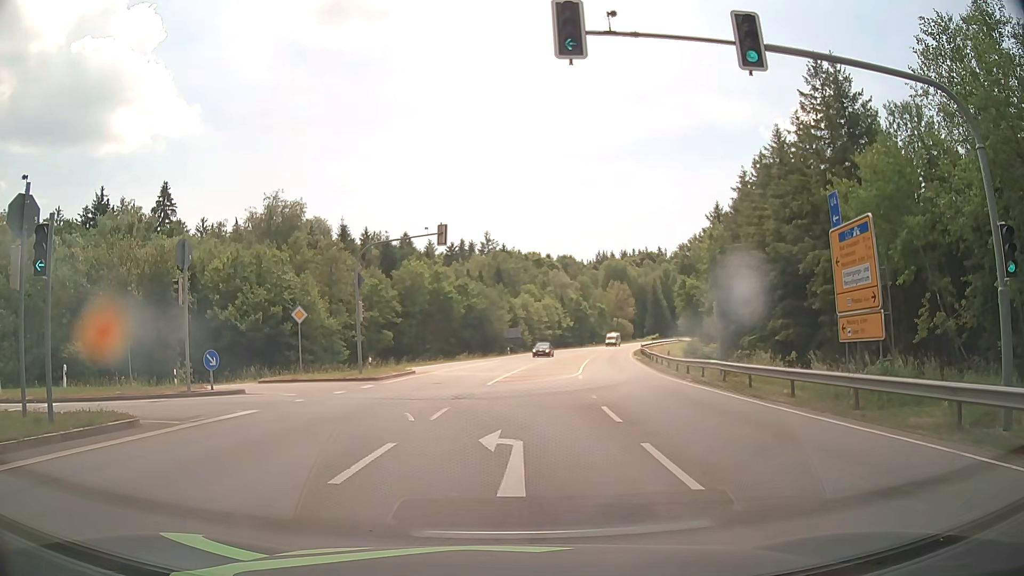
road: secondary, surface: asphalt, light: Day
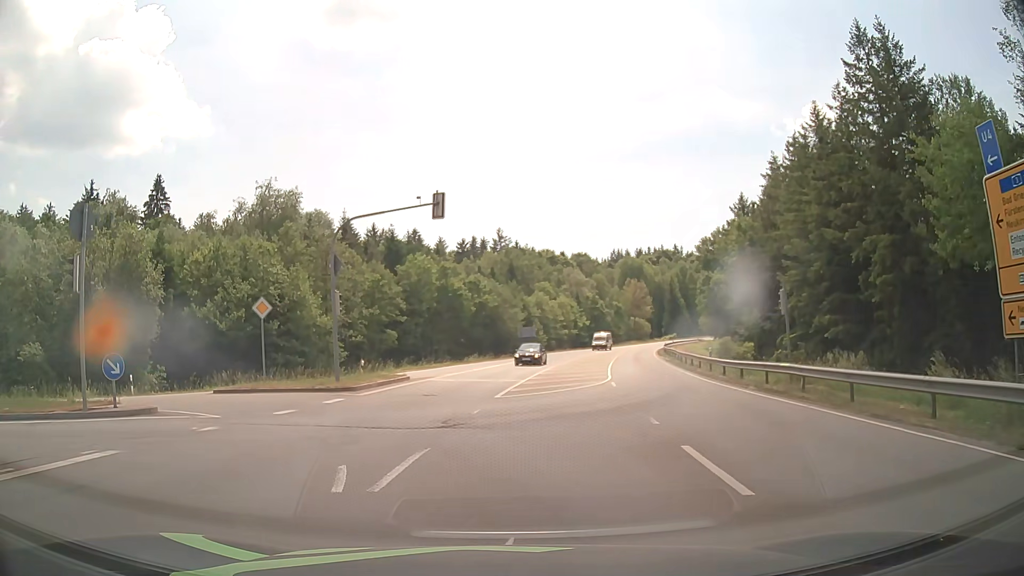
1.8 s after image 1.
(0.0, +6.7) m; -1°
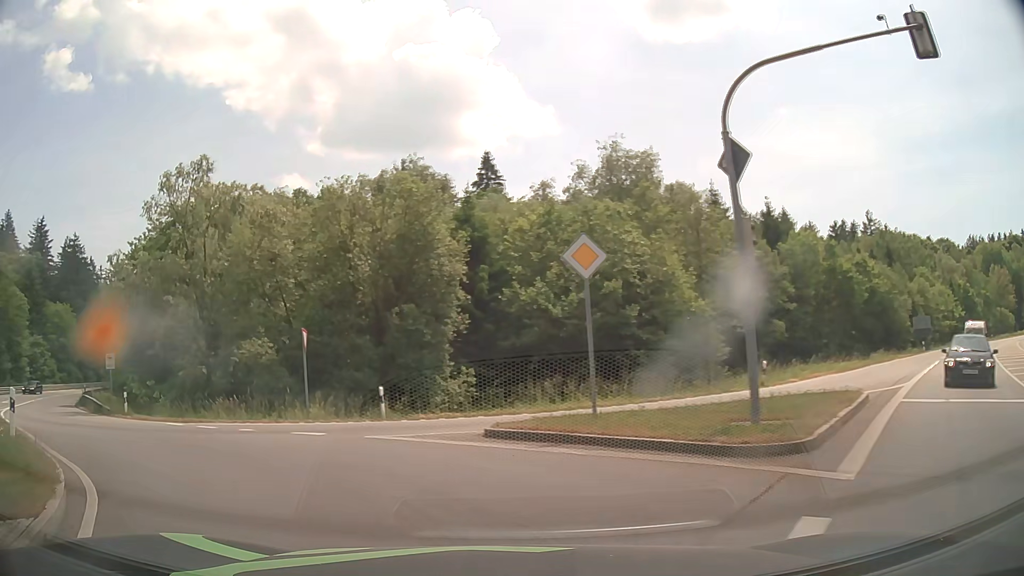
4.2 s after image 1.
(-3.2, +13.0) m; -31°
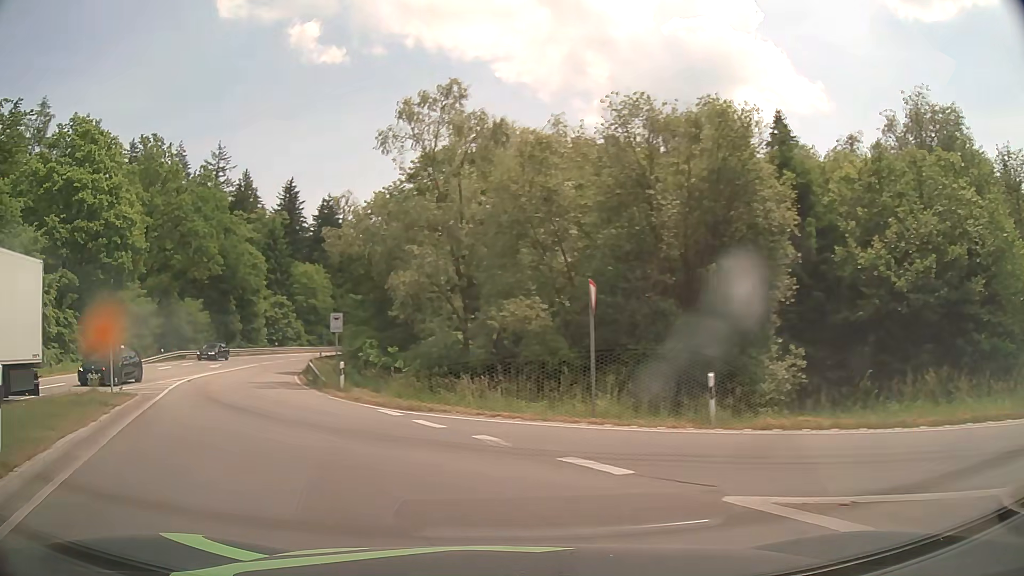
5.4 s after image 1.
(-1.7, +7.4) m; -25°
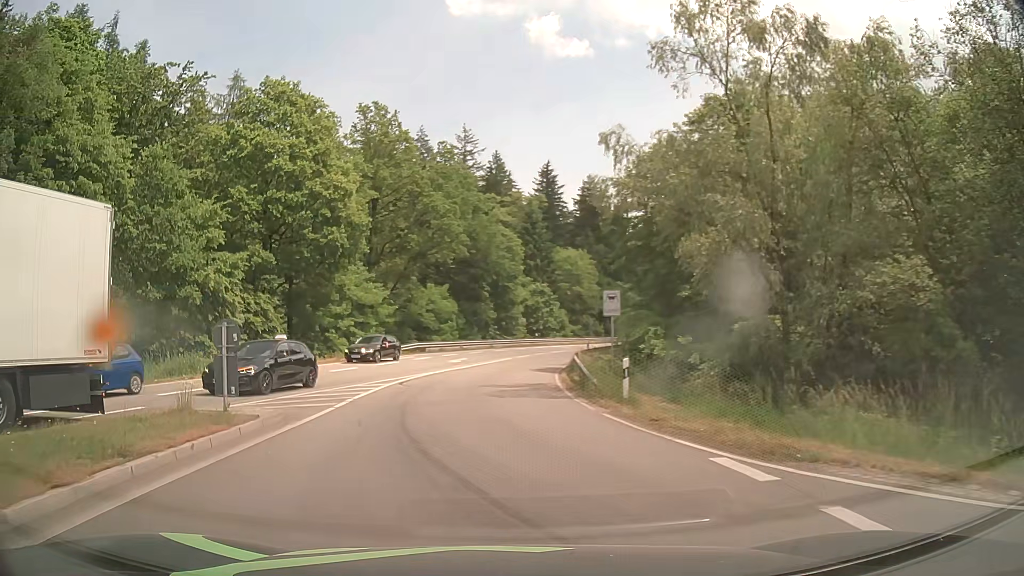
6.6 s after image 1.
(-1.8, +8.4) m; -22°
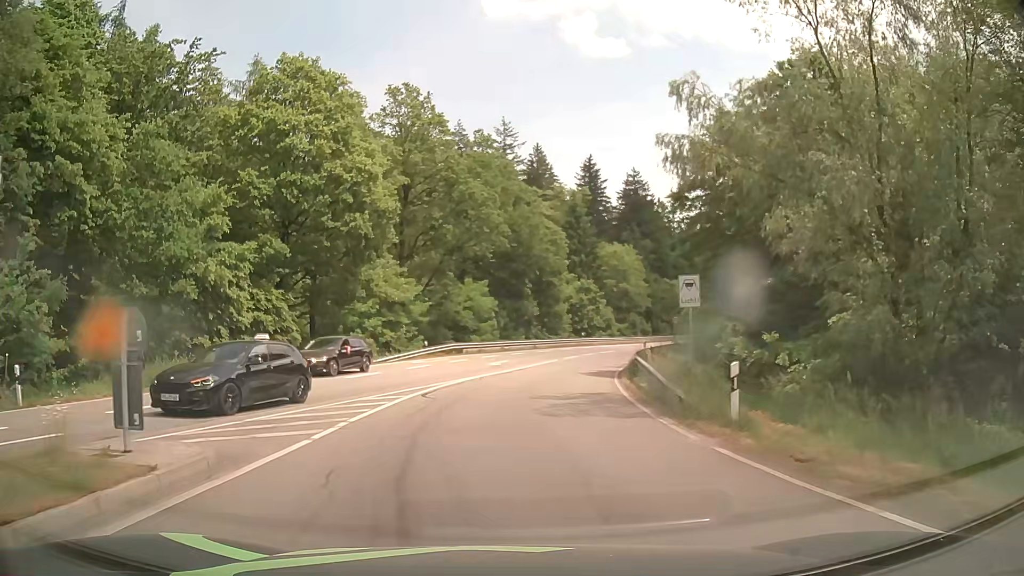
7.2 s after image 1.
(-0.2, +4.8) m; -4°
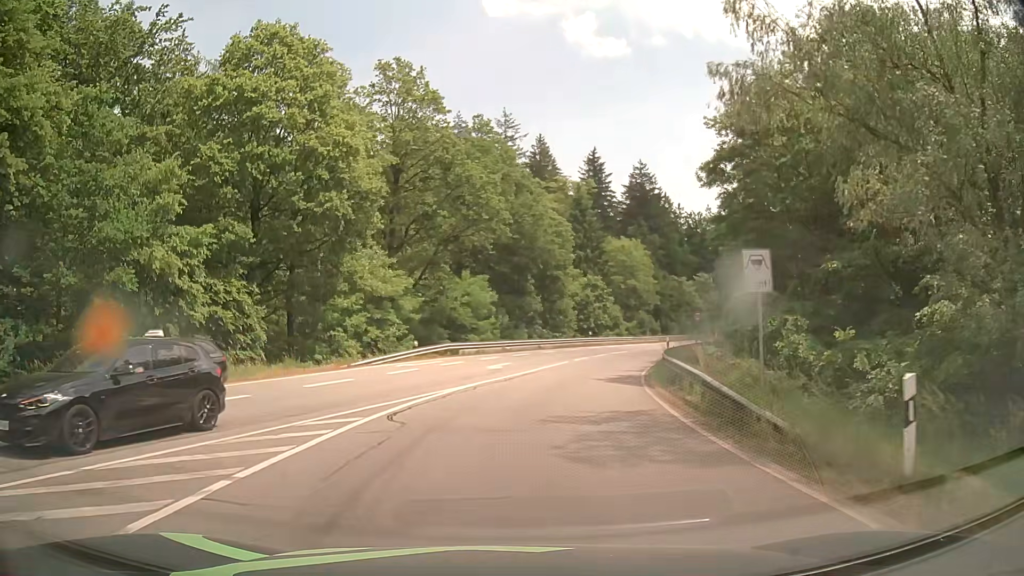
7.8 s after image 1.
(0.0, +5.2) m; 0°
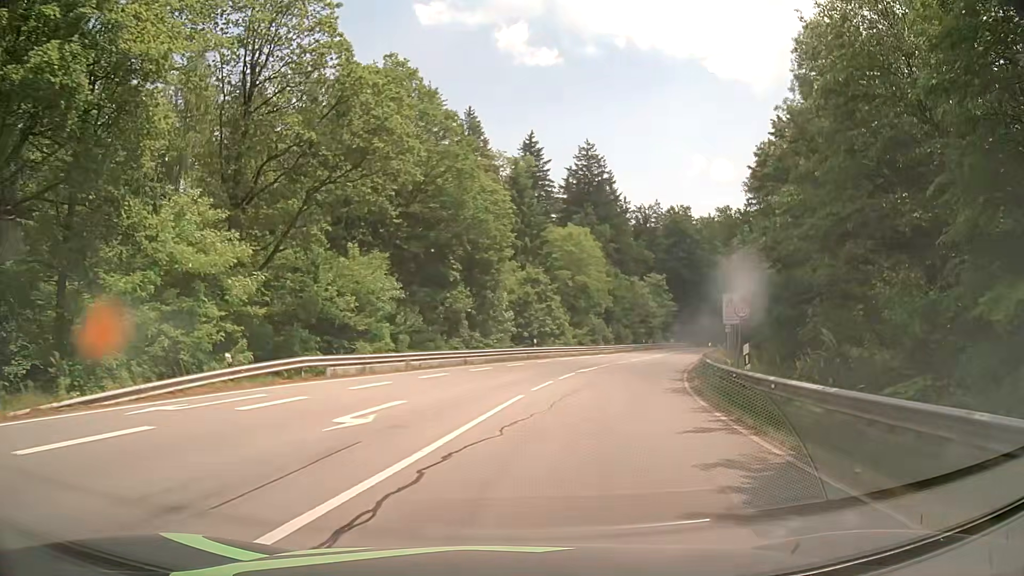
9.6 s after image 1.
(+0.6, +18.0) m; +6°
(+1, +10) (+2, +20) (+5, +30) (+8, +39) (+11, +49) (+14, +58) (+17, +67) (+21, +77) (+25, +86) (+28, +95) m
